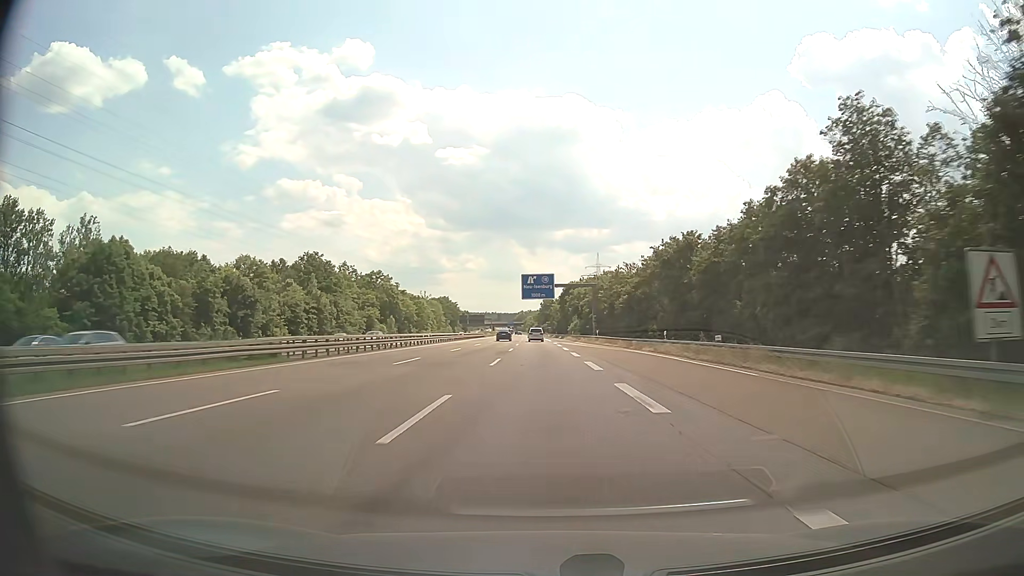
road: motorway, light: Day
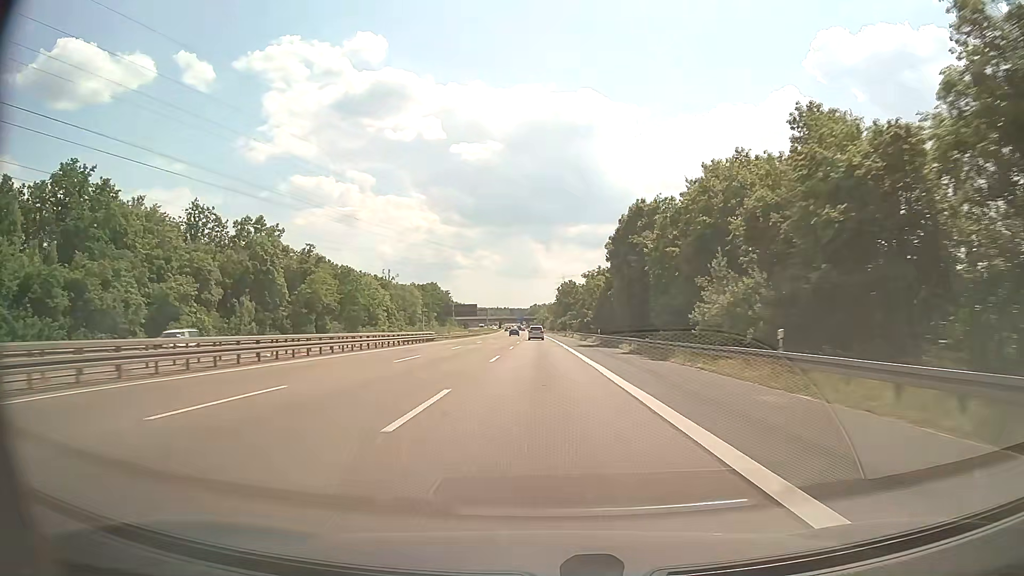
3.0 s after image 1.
(-1.1, +89.8) m; -1°
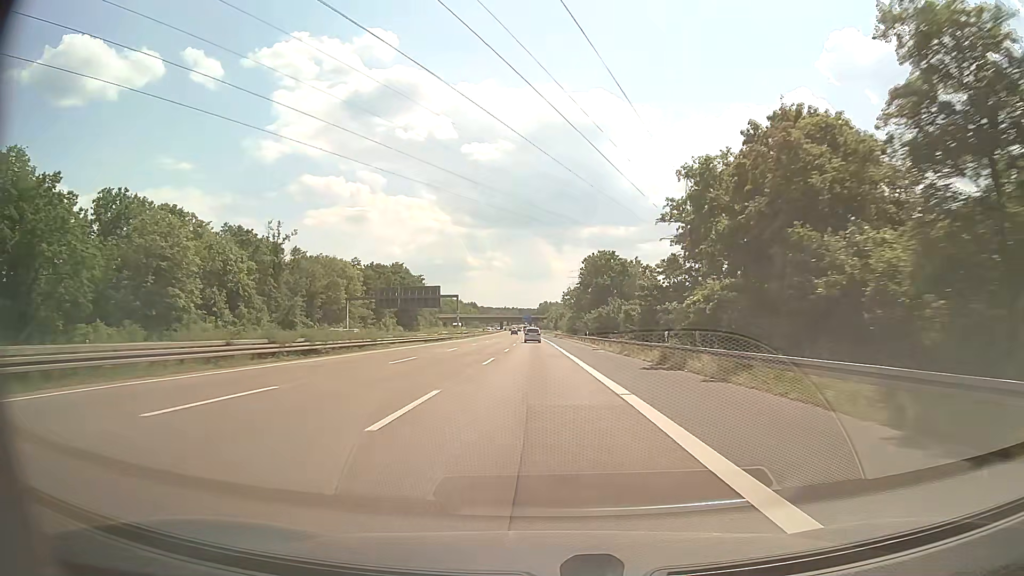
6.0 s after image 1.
(-1.0, +90.6) m; -1°
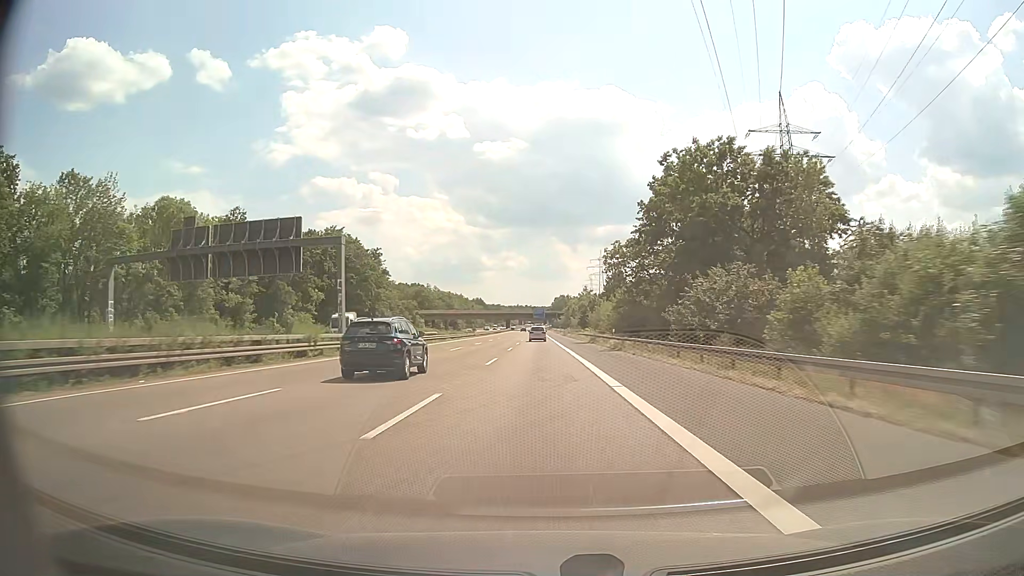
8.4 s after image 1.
(-1.0, +72.9) m; -1°
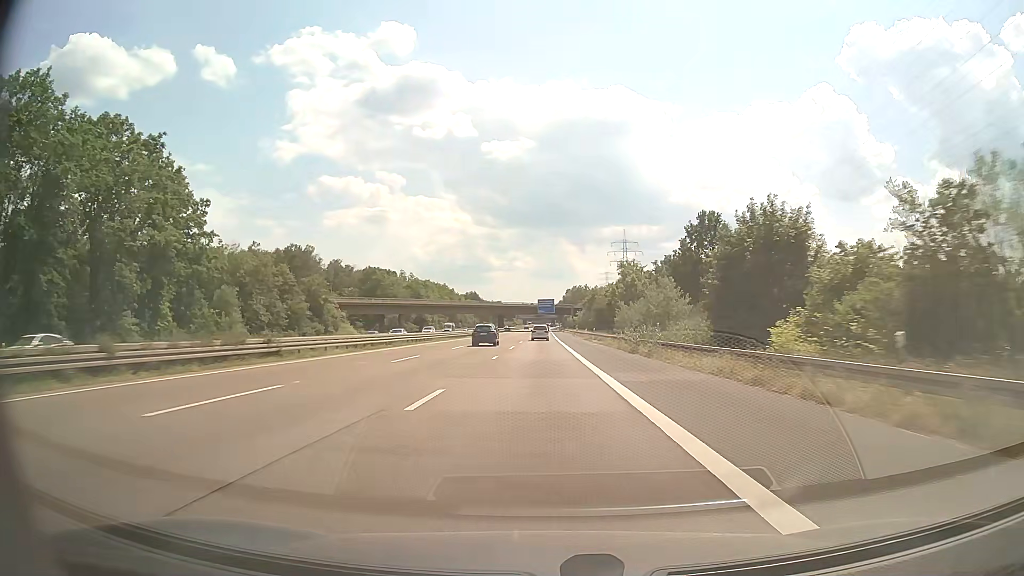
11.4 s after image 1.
(-0.7, +90.2) m; -1°
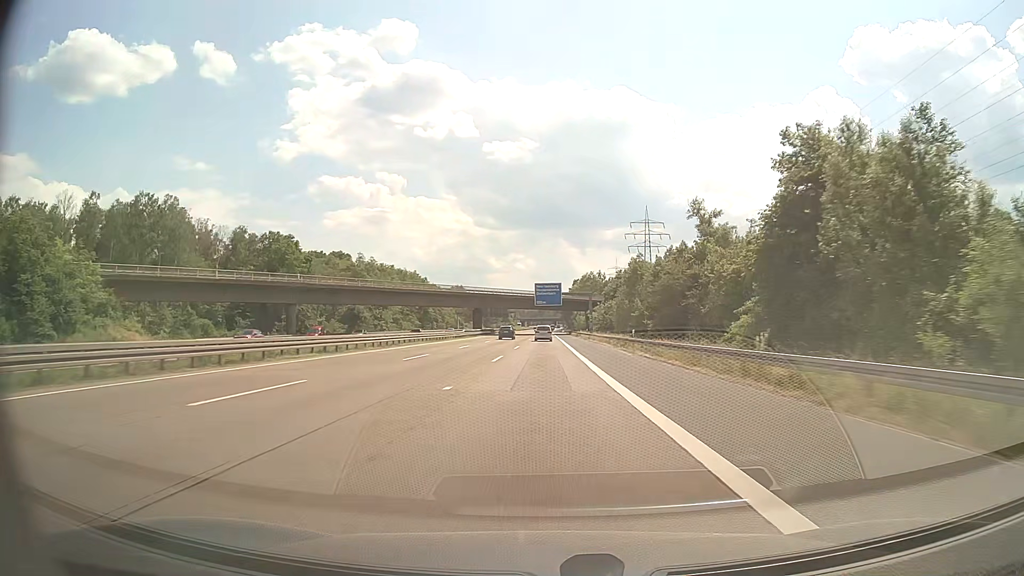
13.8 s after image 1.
(-0.1, +70.9) m; 0°
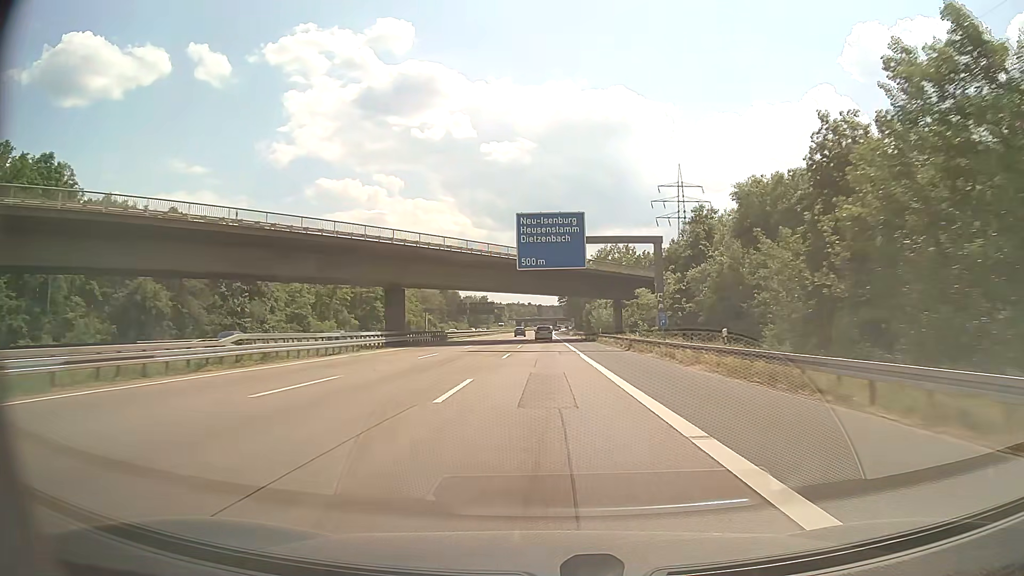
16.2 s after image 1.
(-0.1, +70.2) m; 0°
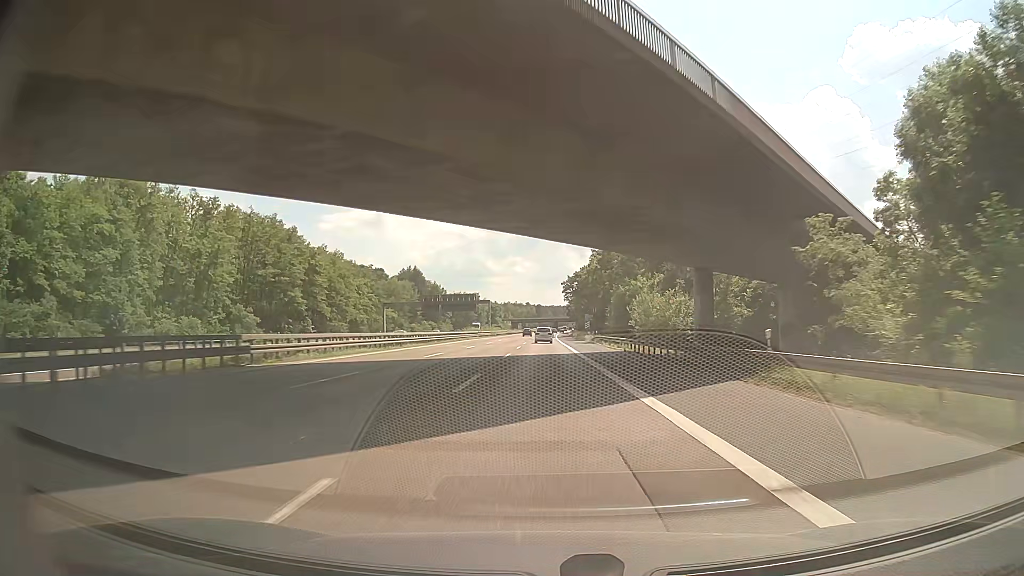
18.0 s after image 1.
(0.0, +52.3) m; 0°
(0, +10) (0, +20) (0, +30) (0, +40) (0, +50) (0, +60) (0, +70) (0, +80) (0, +90) (0, +100) m
